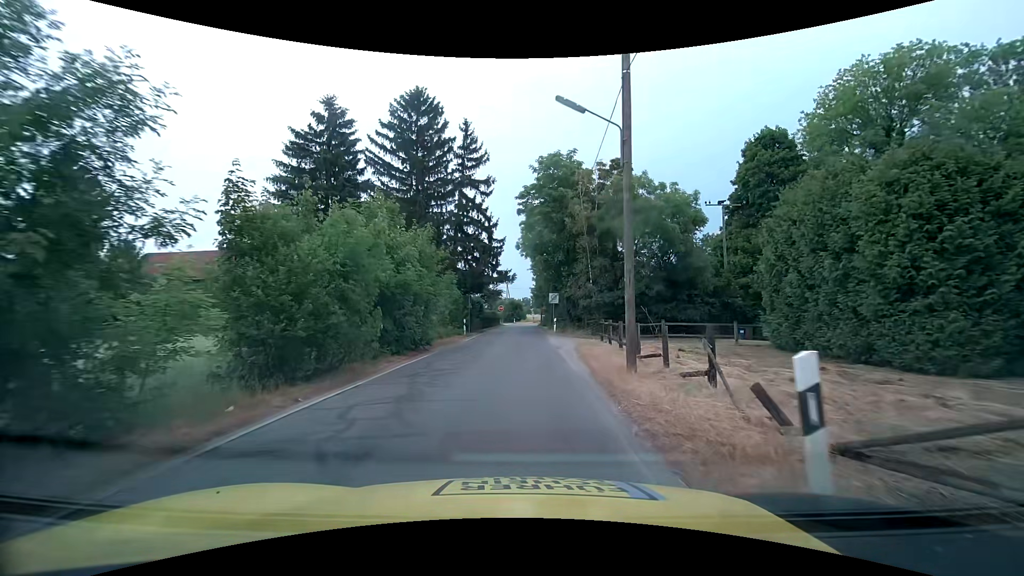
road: unclassified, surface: asphalt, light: Day
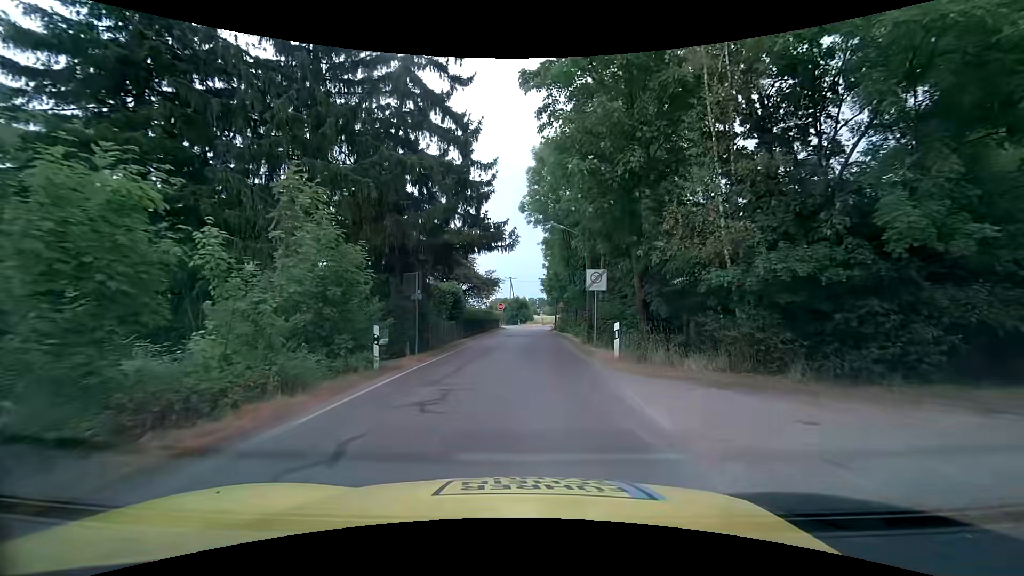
(-0.1, +21.6) m; -1°
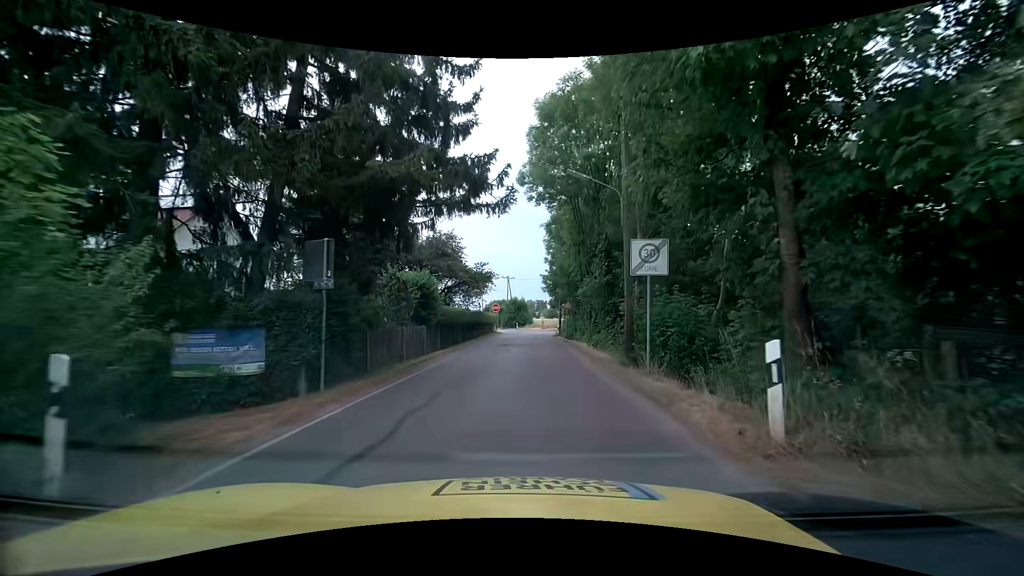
(0.0, +8.6) m; 0°
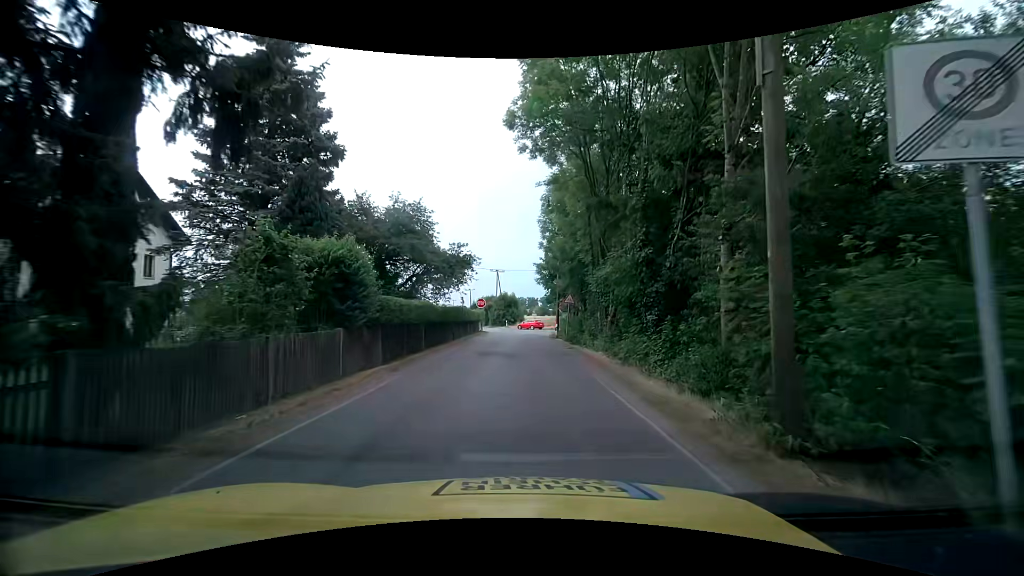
(+0.1, +8.5) m; 0°
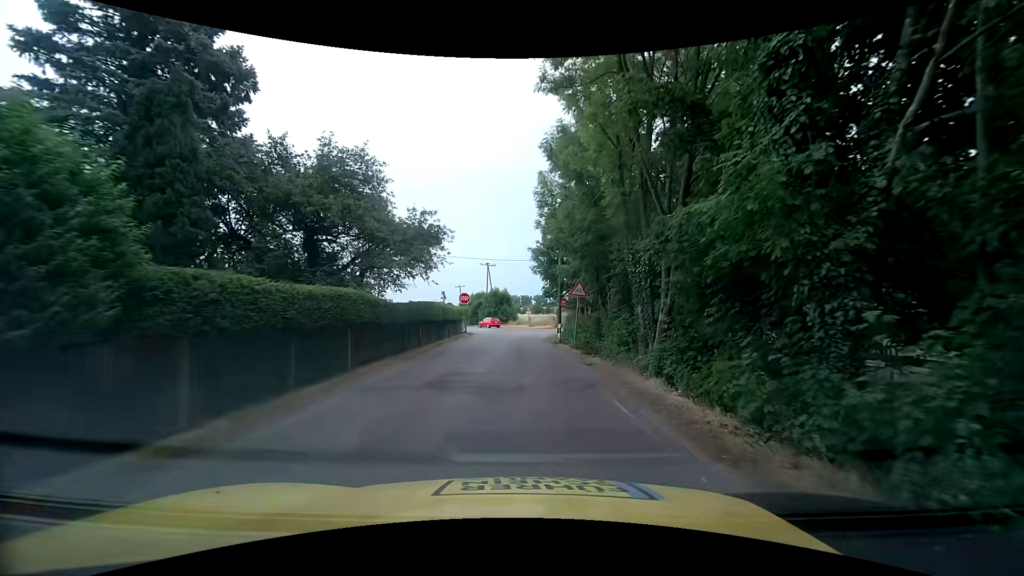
(+0.3, +8.6) m; +2°
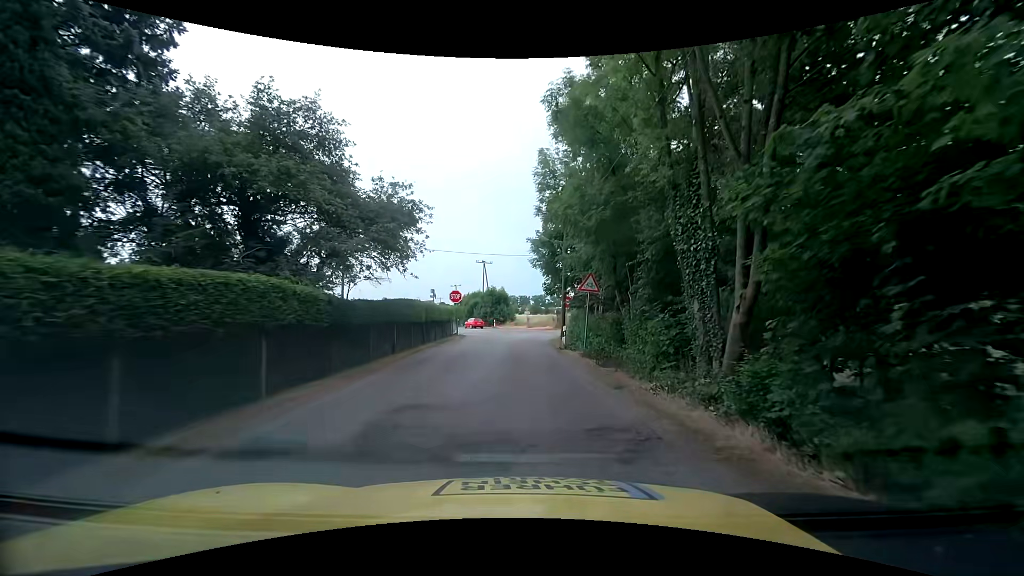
(0.0, +4.3) m; +1°
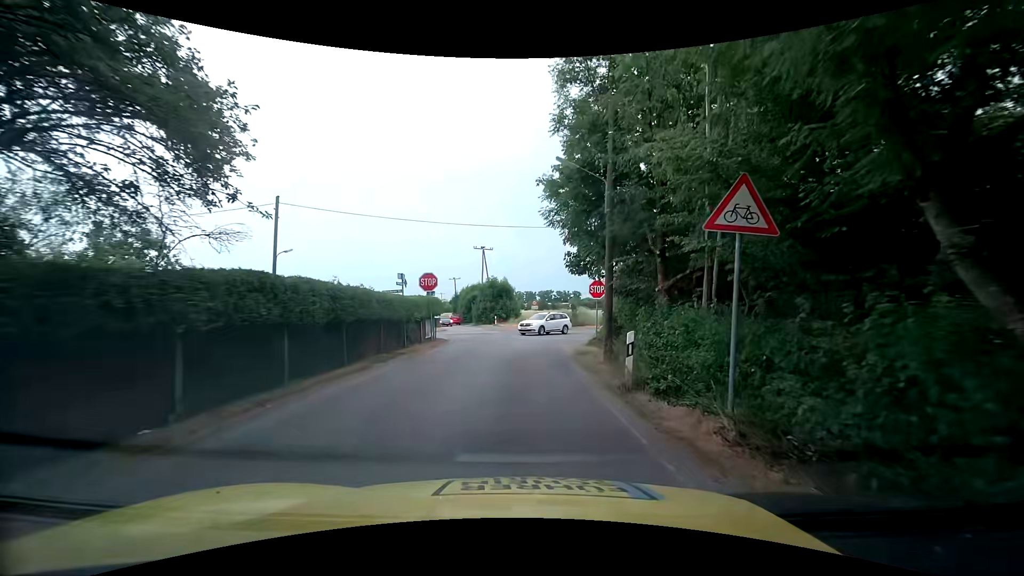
(-0.2, +12.1) m; -3°
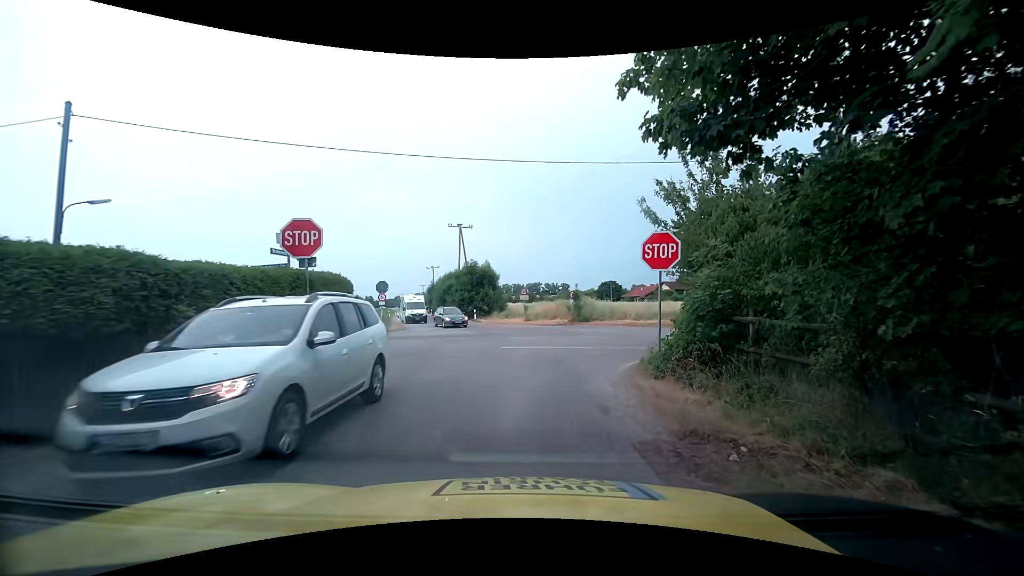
(+0.5, +12.1) m; +3°
